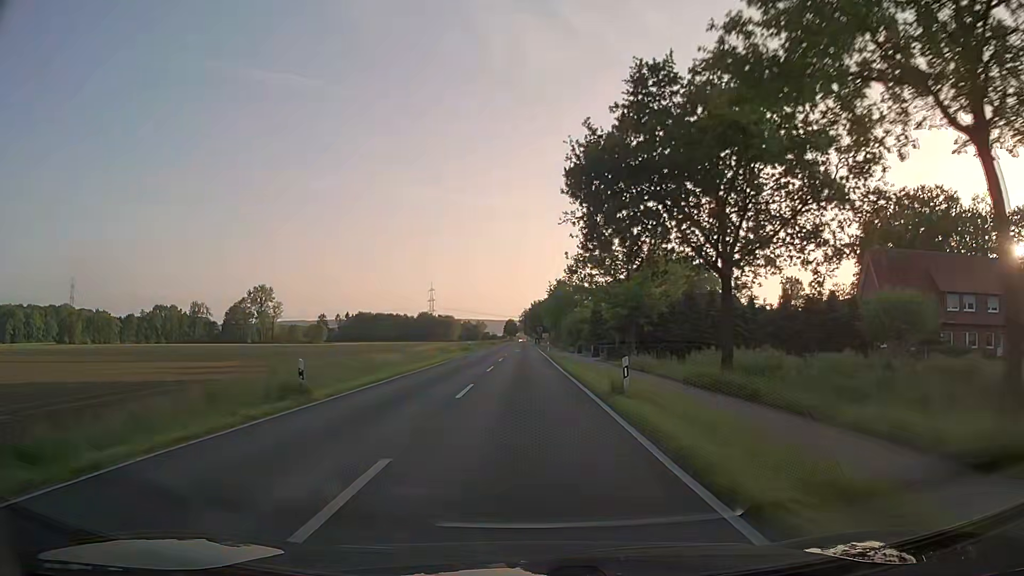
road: secondary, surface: asphalt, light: Day
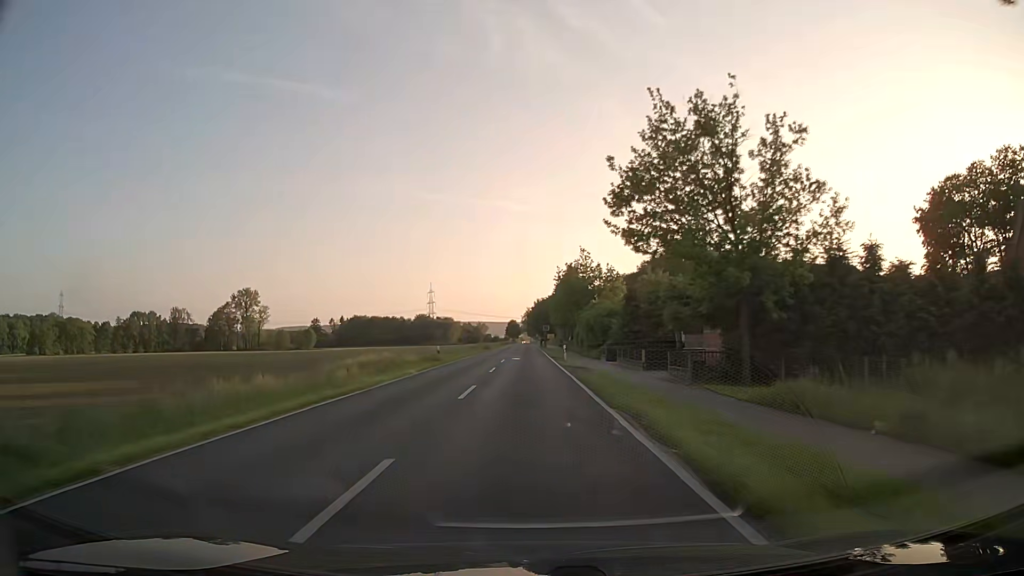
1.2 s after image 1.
(0.0, +24.0) m; 0°
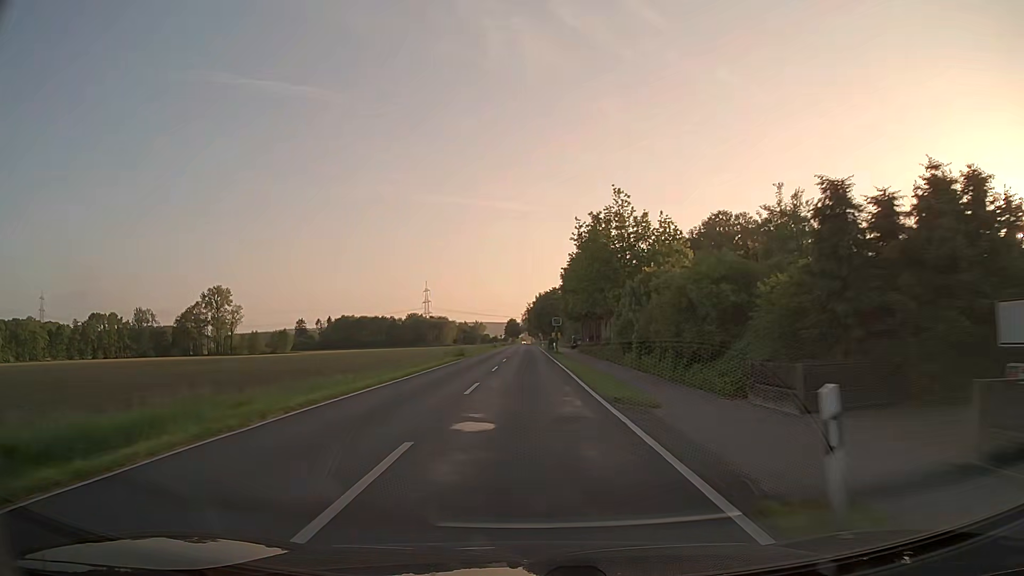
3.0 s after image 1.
(-0.2, +34.8) m; 0°
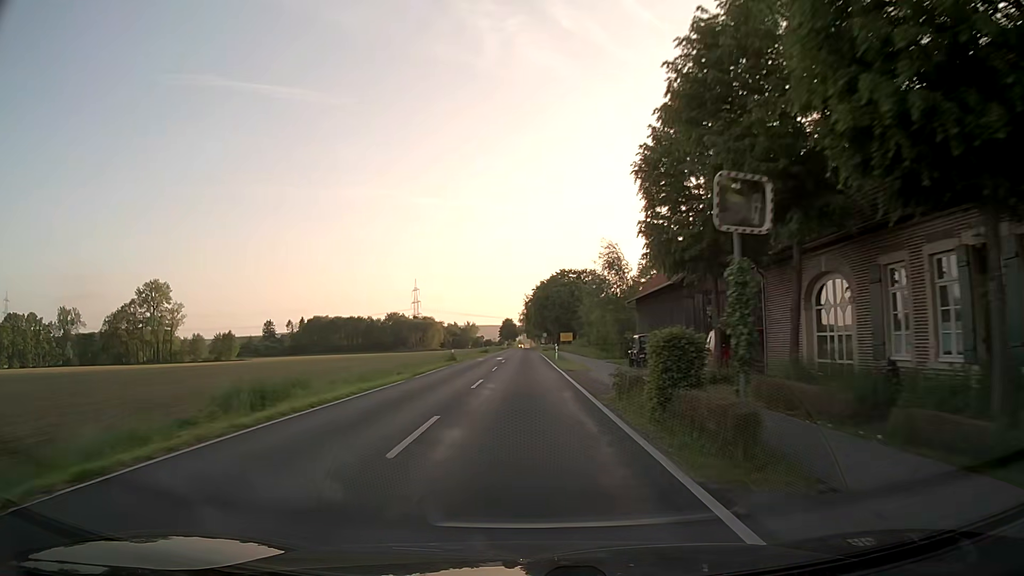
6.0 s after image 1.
(+0.1, +56.5) m; 0°
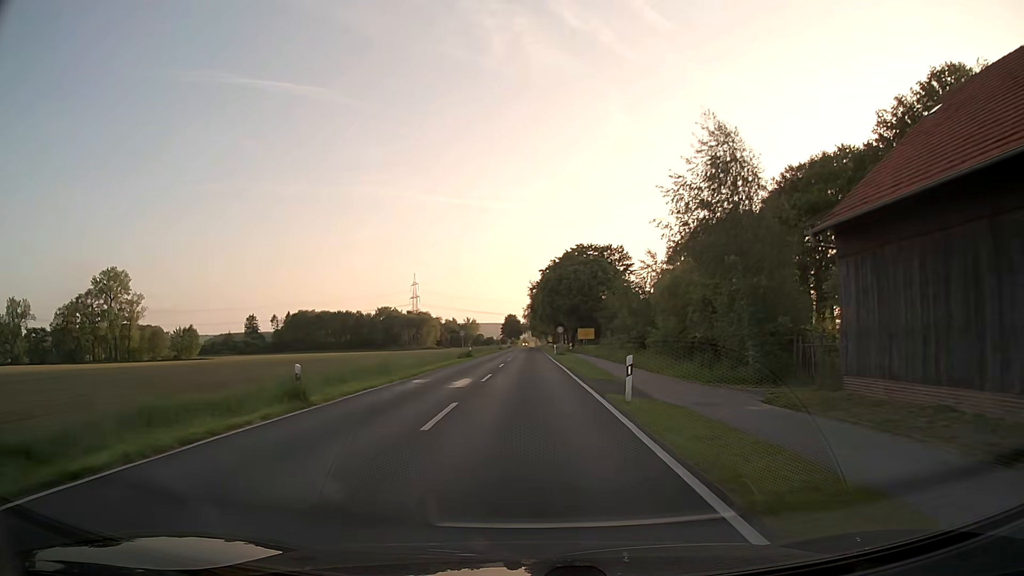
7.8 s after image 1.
(-0.1, +34.0) m; 0°
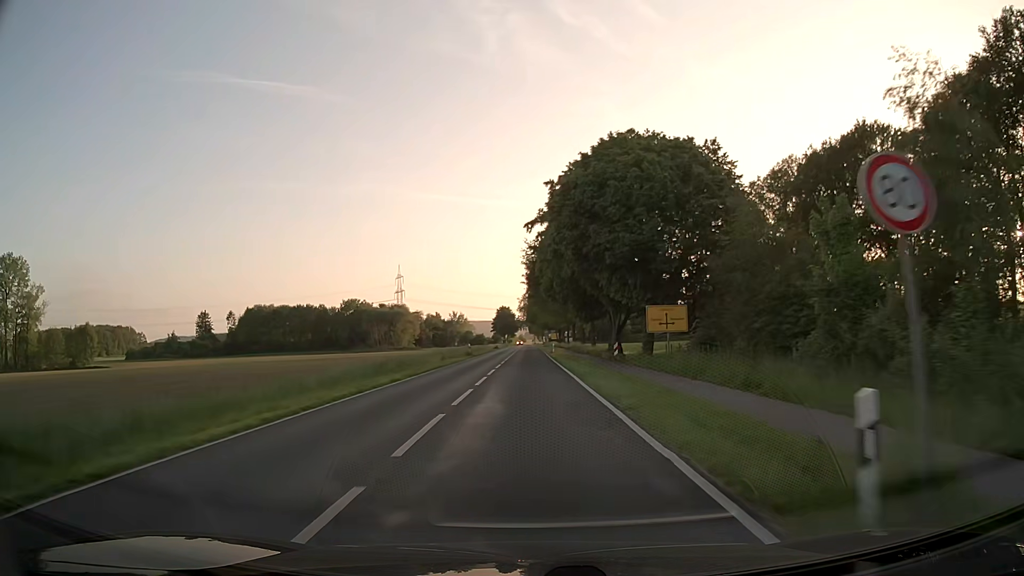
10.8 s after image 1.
(+0.1, +56.0) m; 0°
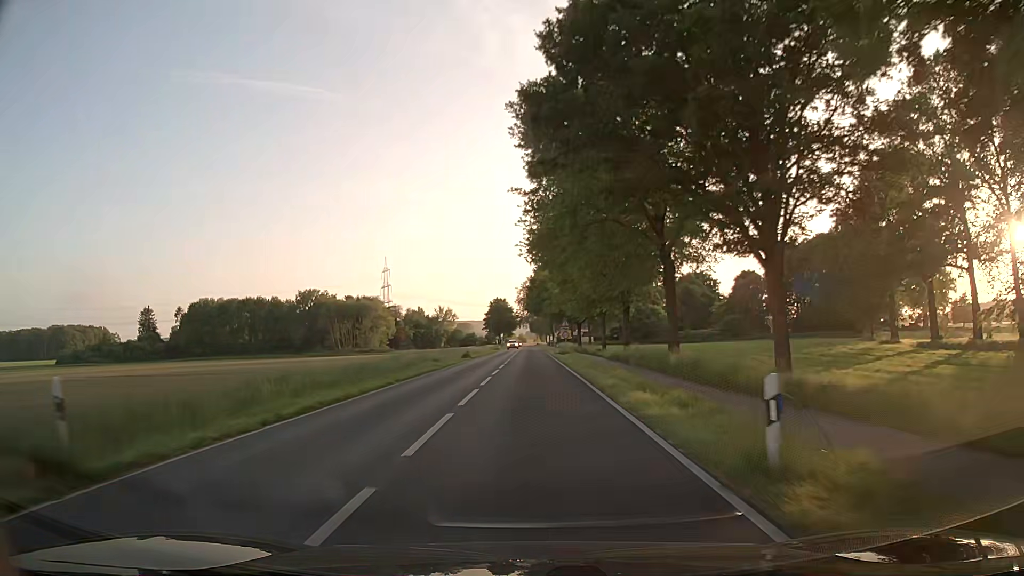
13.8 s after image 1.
(-0.2, +54.0) m; 0°
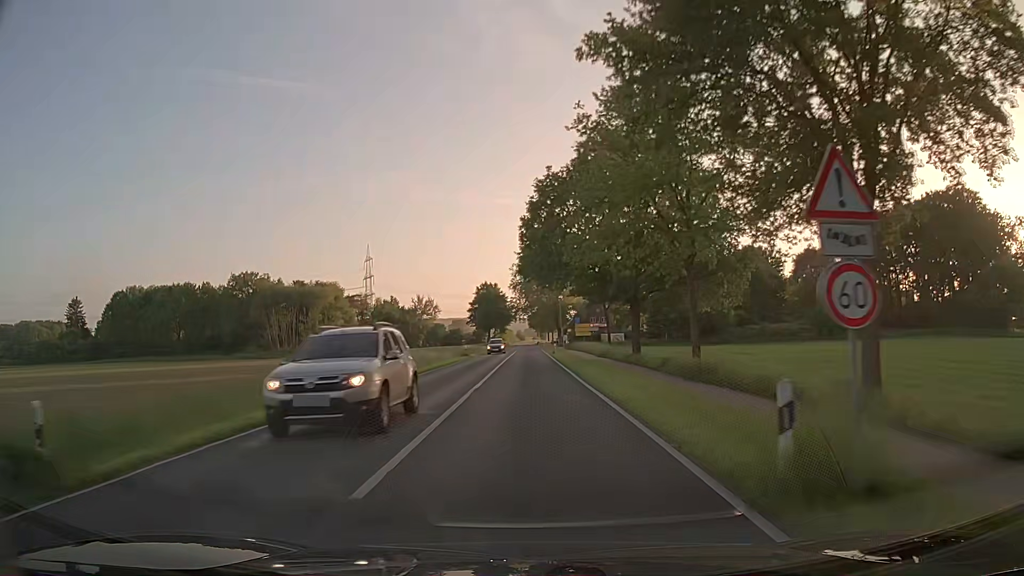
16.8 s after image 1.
(0.0, +50.3) m; +1°
(0, +10) (0, +20) (0, +30) (0, +40) (-1, +50) (-1, +60) (-1, +70) (-1, +80) (-1, +90) (-1, +100) m
